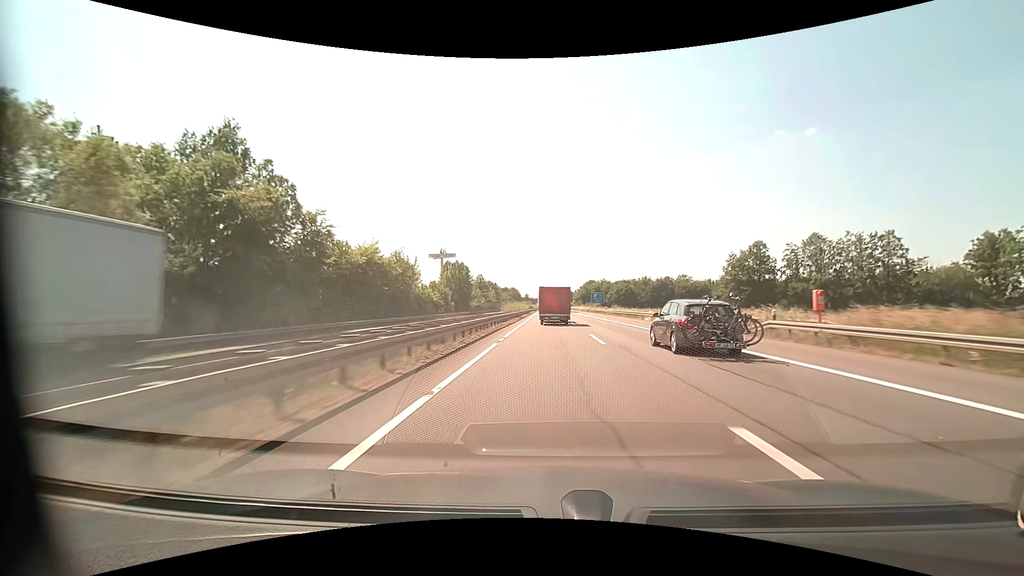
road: motorway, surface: asphalt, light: Day
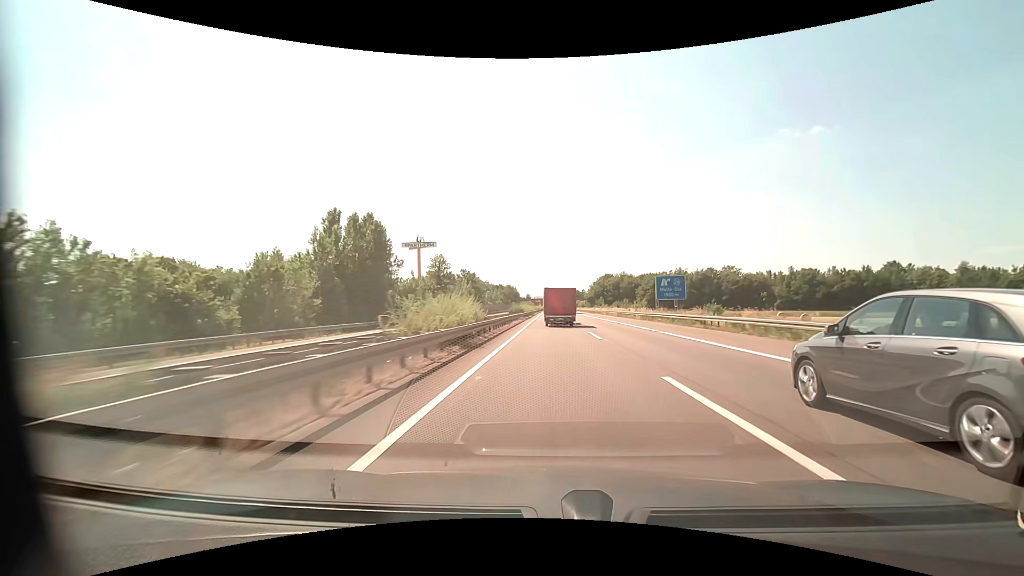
(-0.1, +68.0) m; 0°
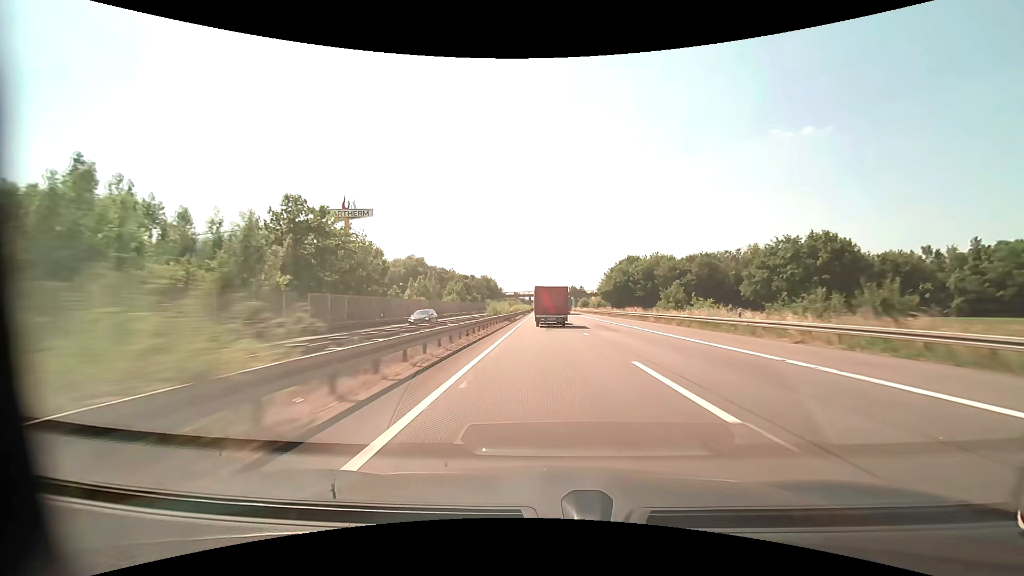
(+0.3, +87.5) m; +1°
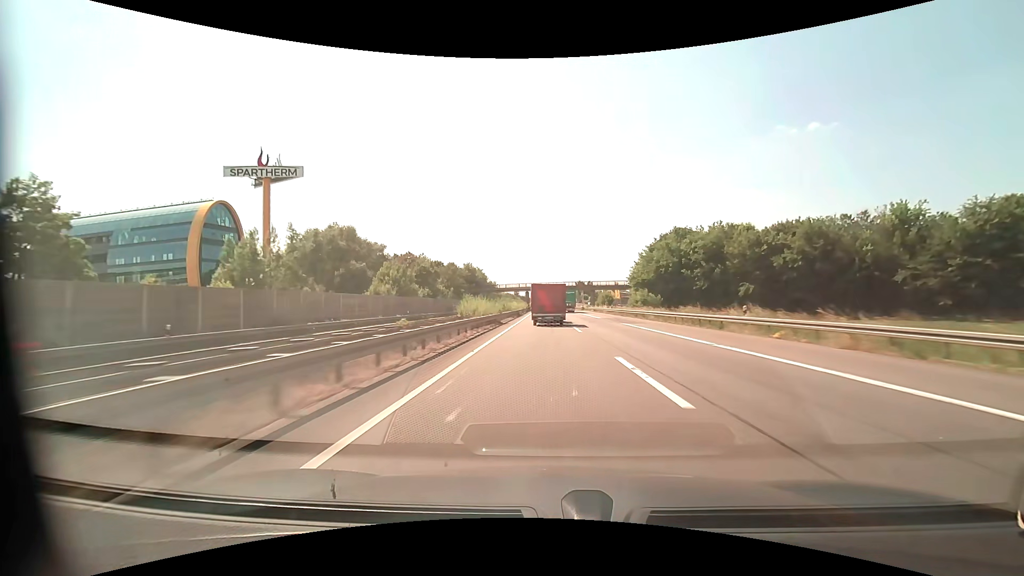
(-0.1, +53.2) m; 0°
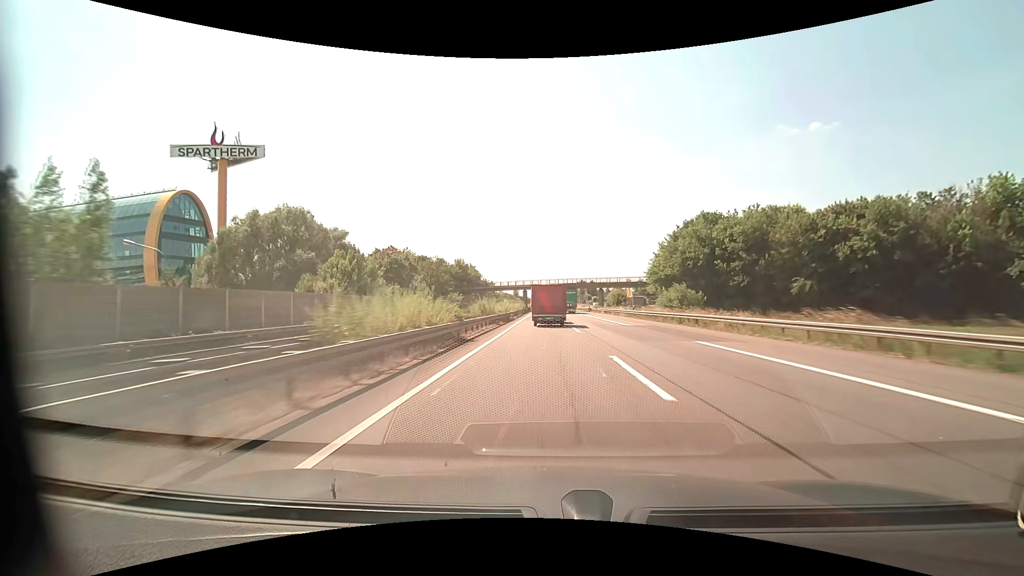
(0.0, +17.5) m; 0°
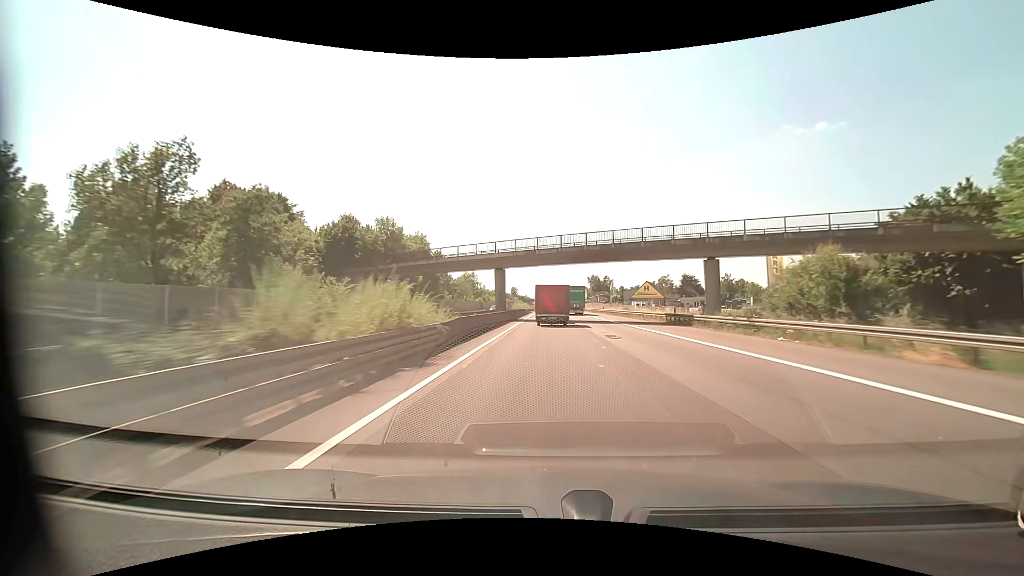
(-0.2, +69.5) m; 0°
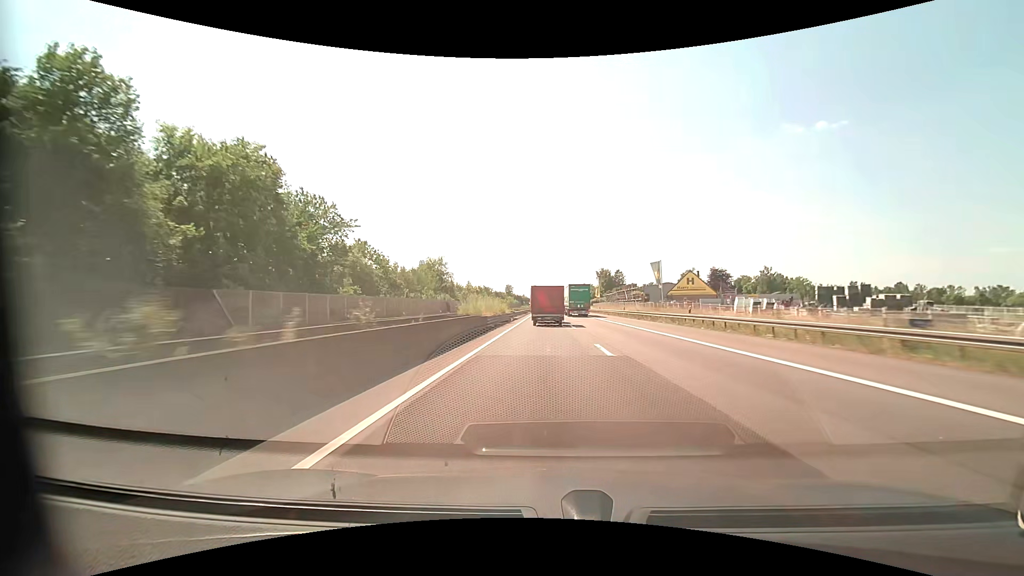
(0.0, +51.8) m; 0°
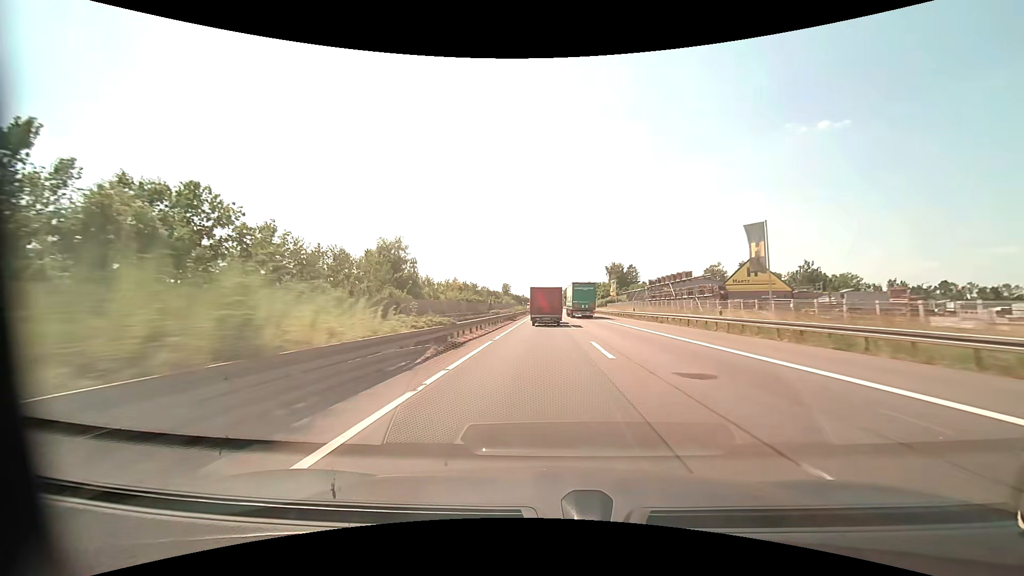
(0.0, +34.5) m; 0°
(0, +10) (0, +20) (0, +30) (0, +40) (0, +50) (0, +60) (0, +70) (0, +80) (0, +90) (0, +100) m
